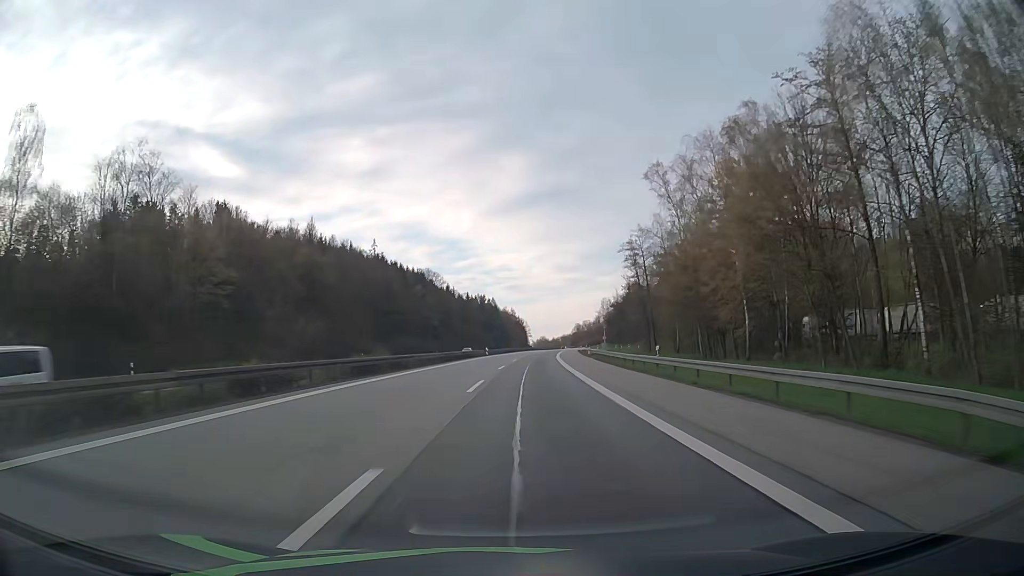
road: motorway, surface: asphalt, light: Day
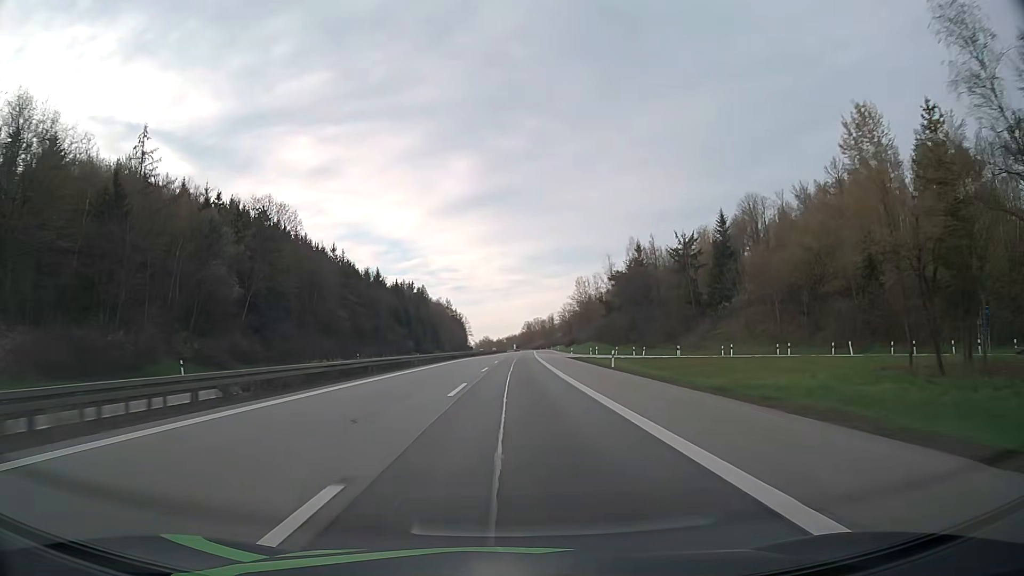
(+4.9, +91.5) m; +5°
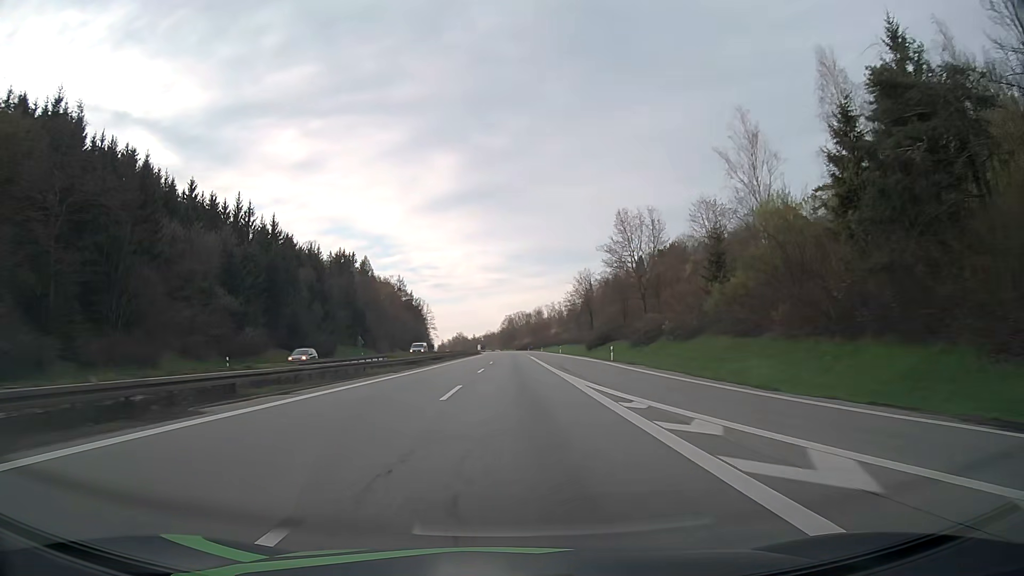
(+1.8, +92.5) m; +2°
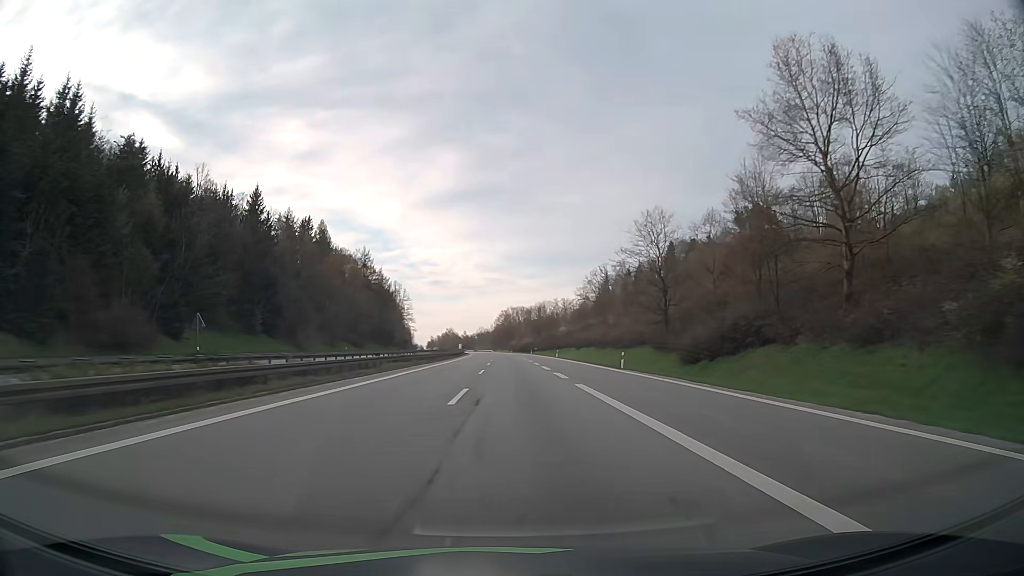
(+0.1, +55.9) m; 0°
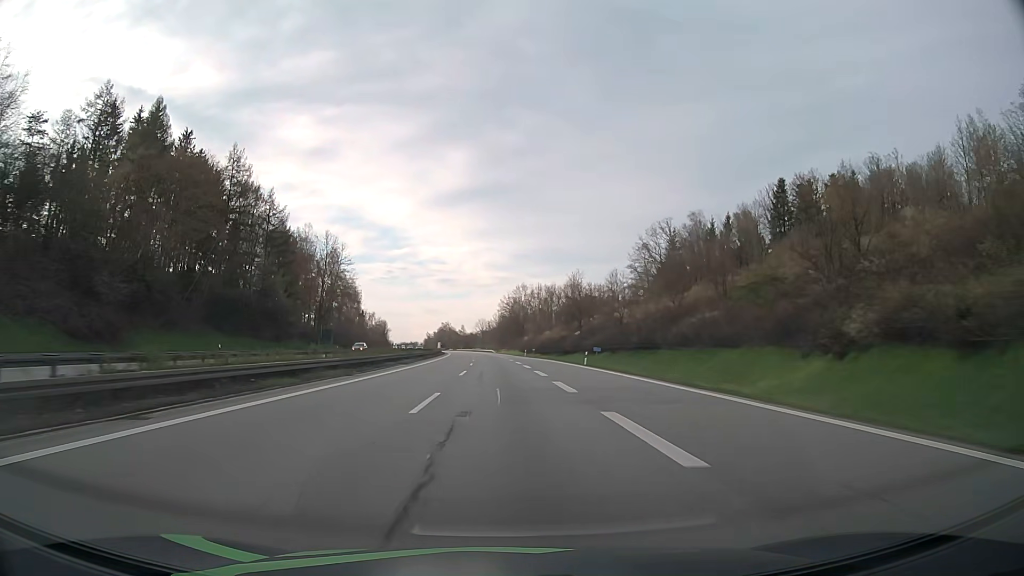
(+0.2, +93.2) m; -1°
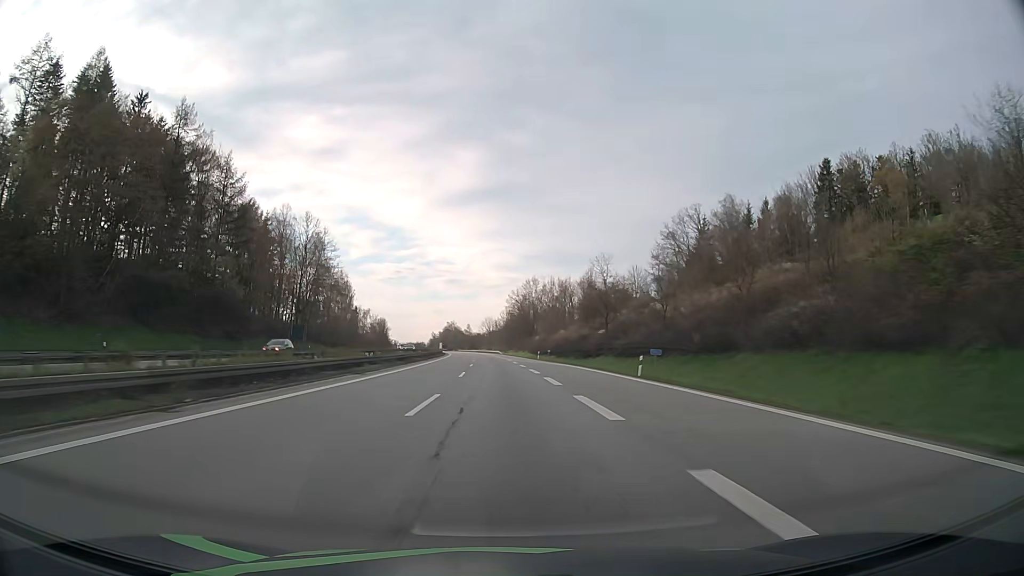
(-0.1, +18.8) m; 0°
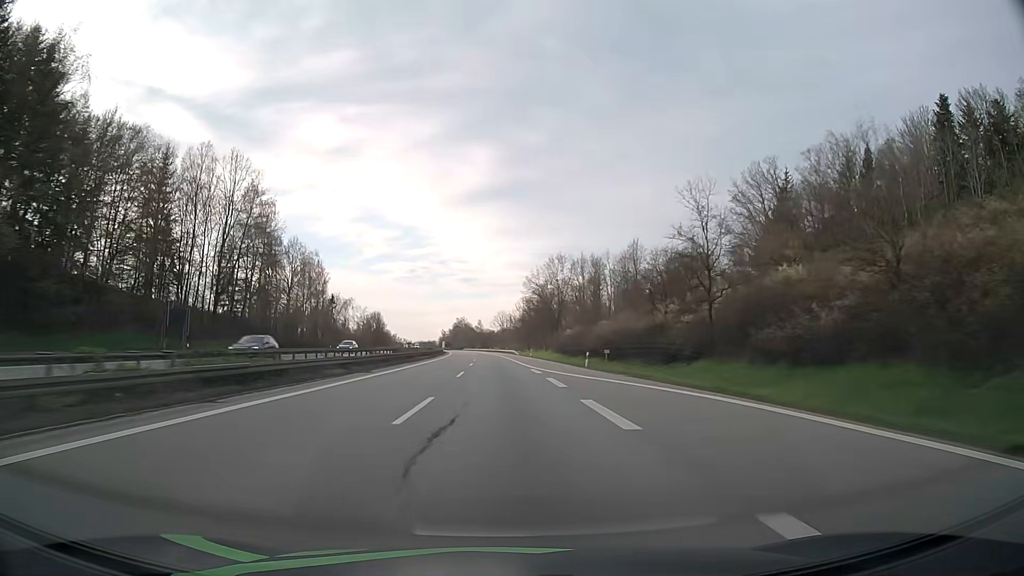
(-0.5, +37.9) m; -1°
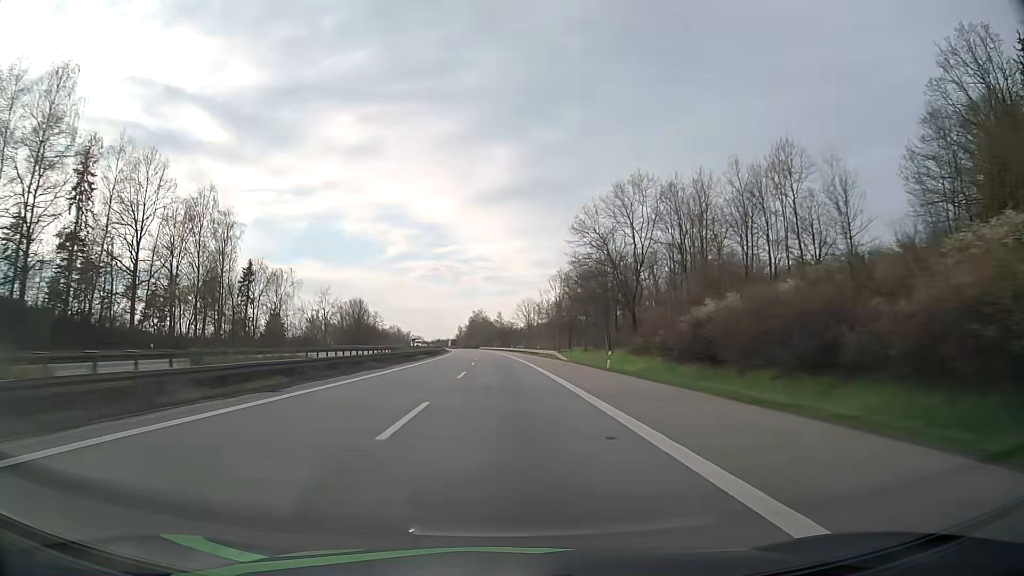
(-0.9, +56.8) m; -2°
(0, +10) (0, +20) (0, +30) (-1, +40) (-1, +50) (-1, +60) (-2, +70) (-2, +80) (-3, +90) (-3, +100) m
